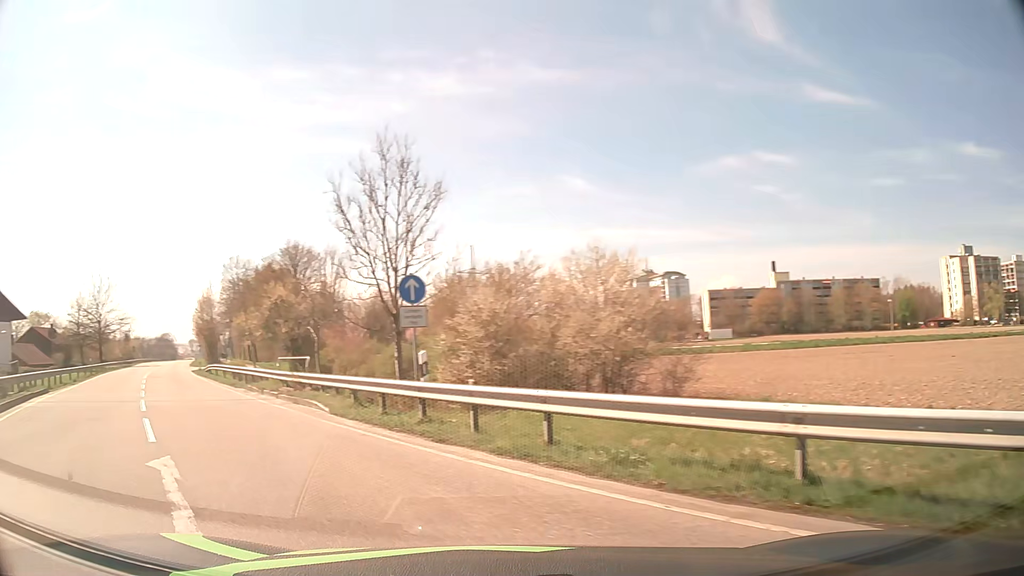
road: secondary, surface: asphalt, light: Day
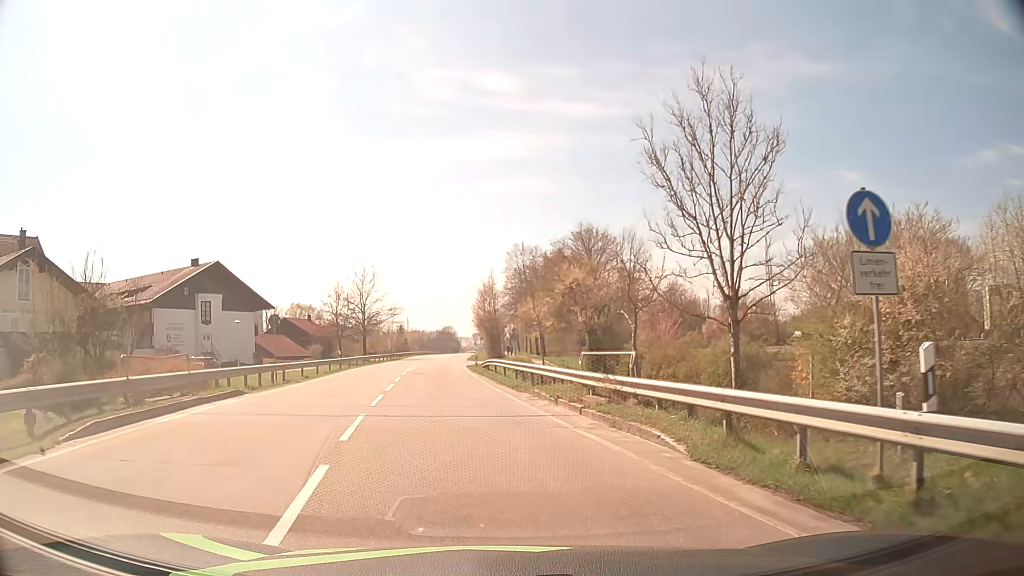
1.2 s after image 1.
(-2.2, +7.2) m; -26°
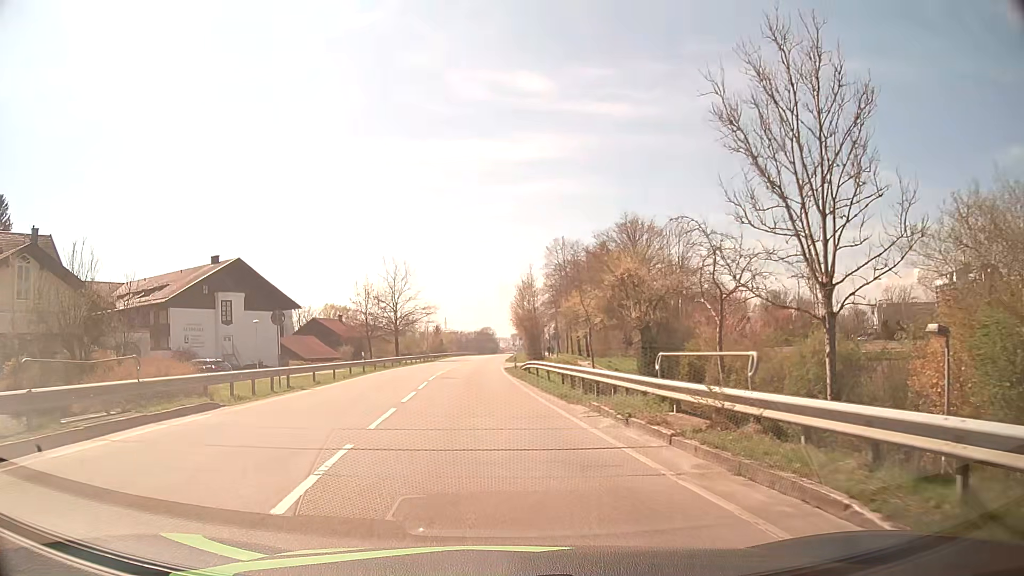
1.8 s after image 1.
(-0.1, +4.7) m; -3°
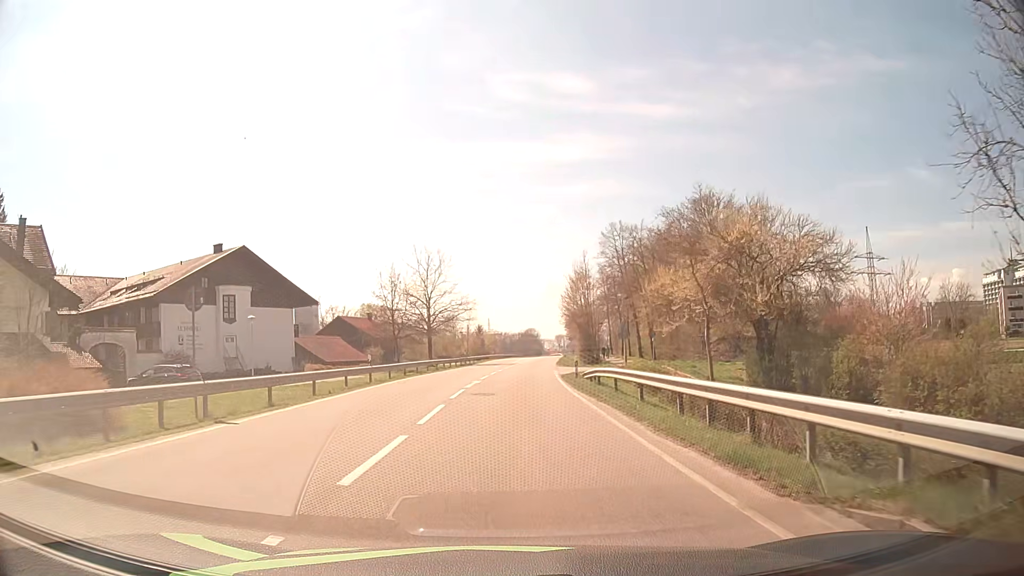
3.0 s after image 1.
(-0.6, +11.0) m; -4°
